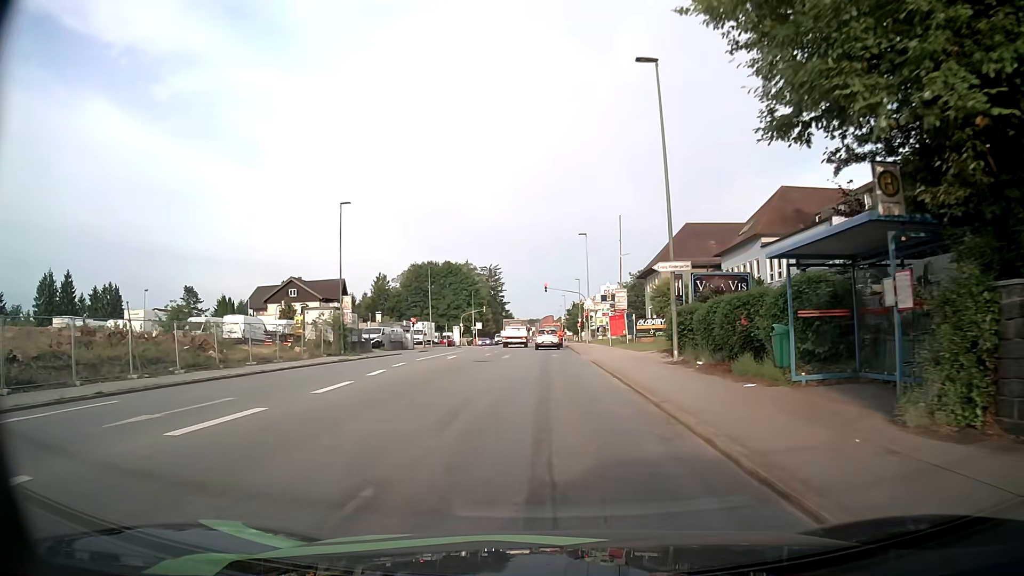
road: tertiary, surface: asphalt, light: Day
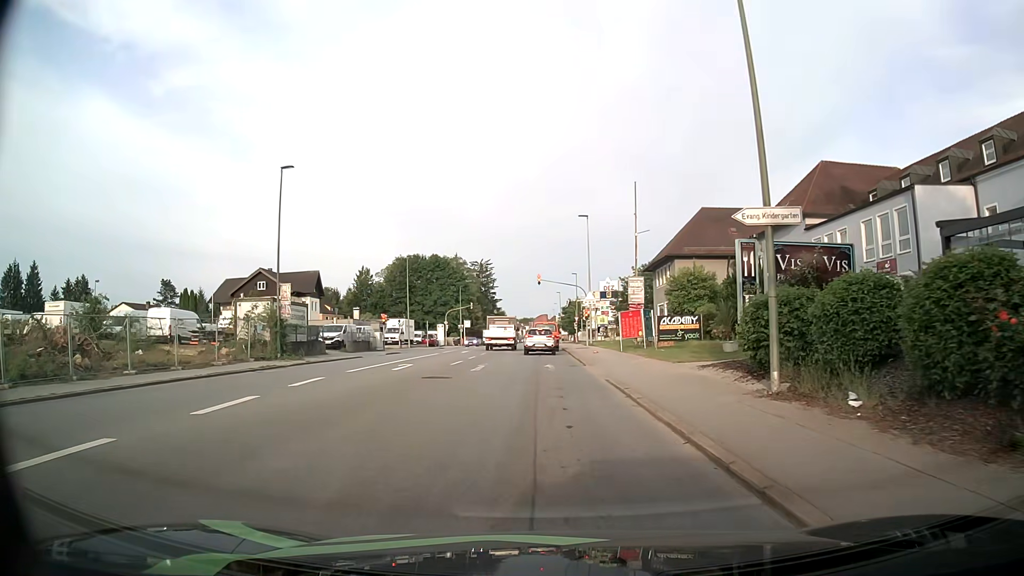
(0.0, +10.0) m; 0°
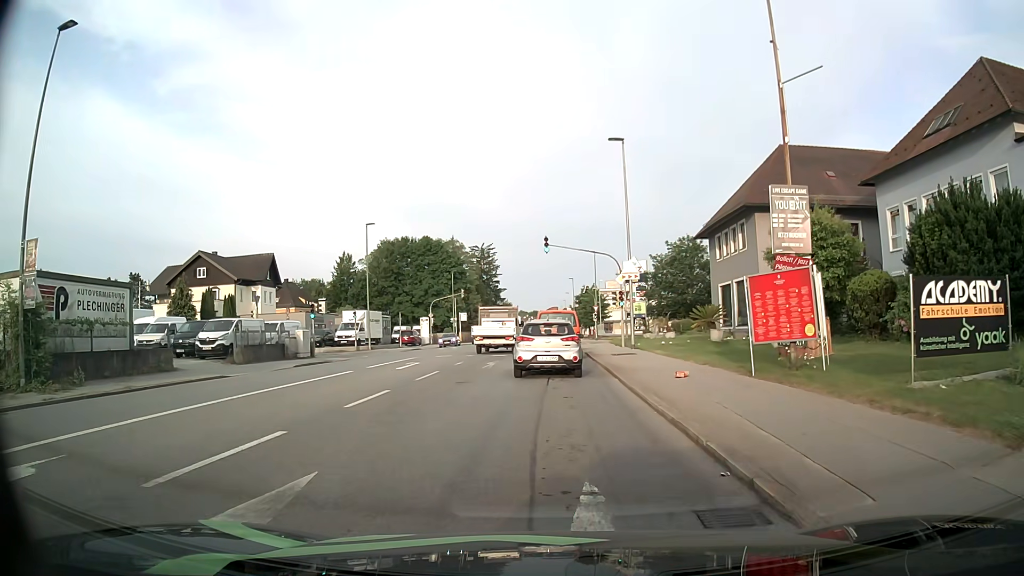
(0.0, +20.1) m; 0°
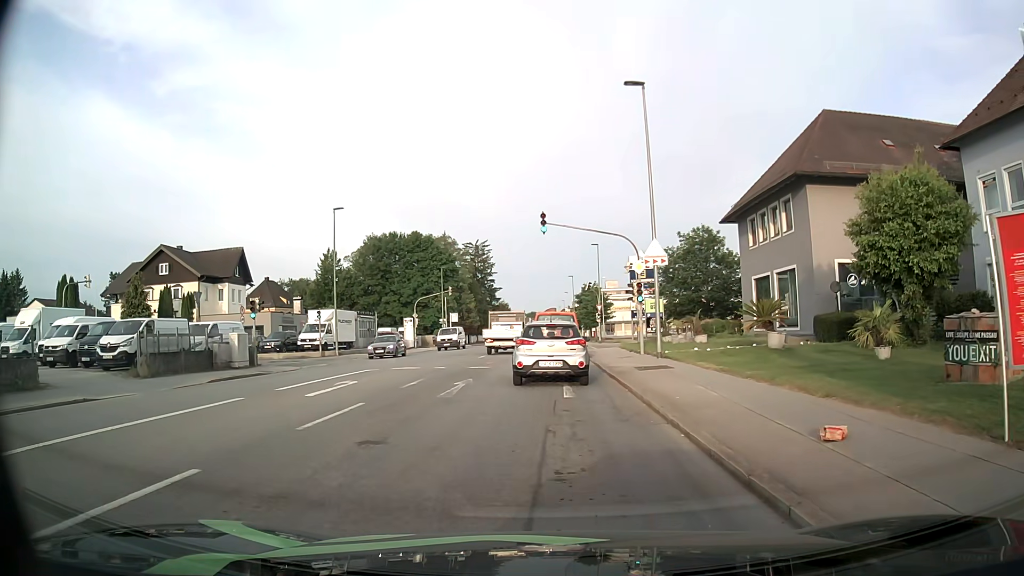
(0.0, +8.0) m; +1°
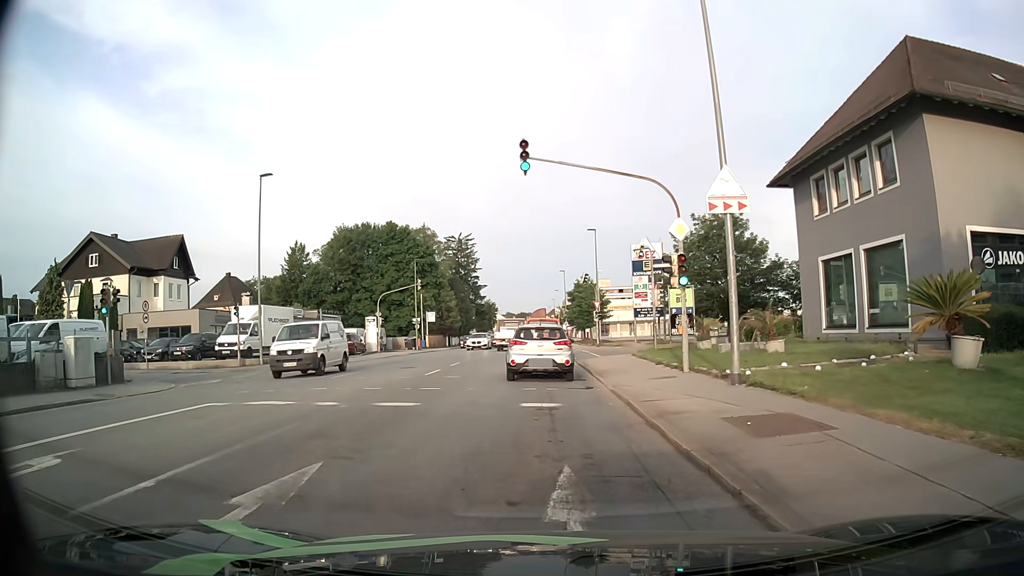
(0.0, +11.4) m; +1°
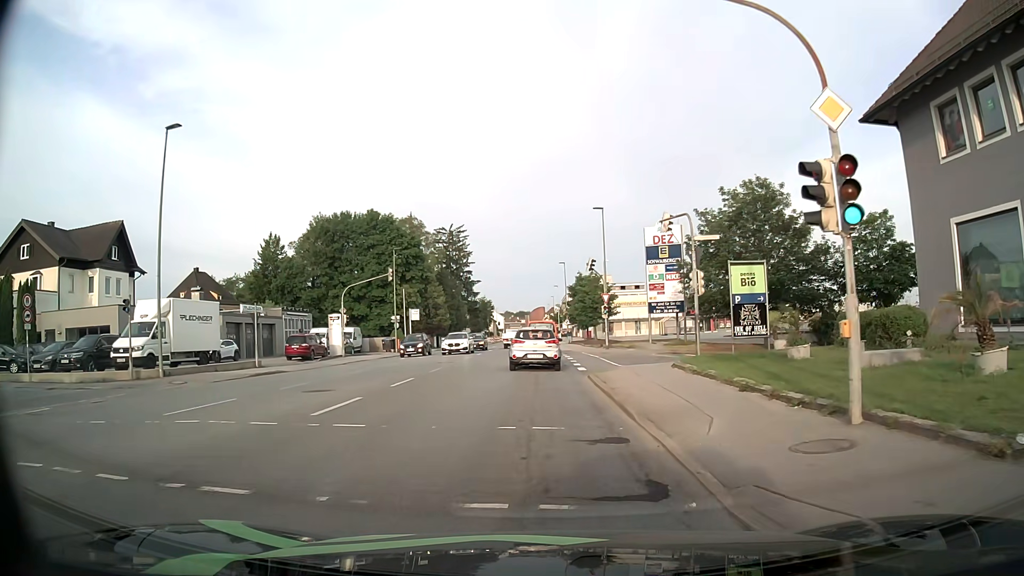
(-0.1, +10.2) m; 0°
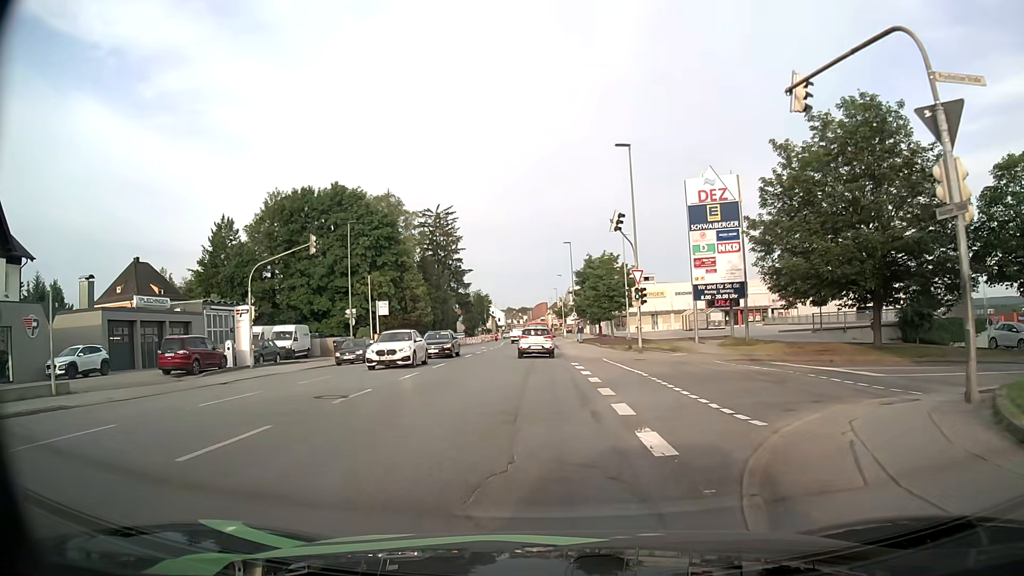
(-0.2, +16.5) m; -1°
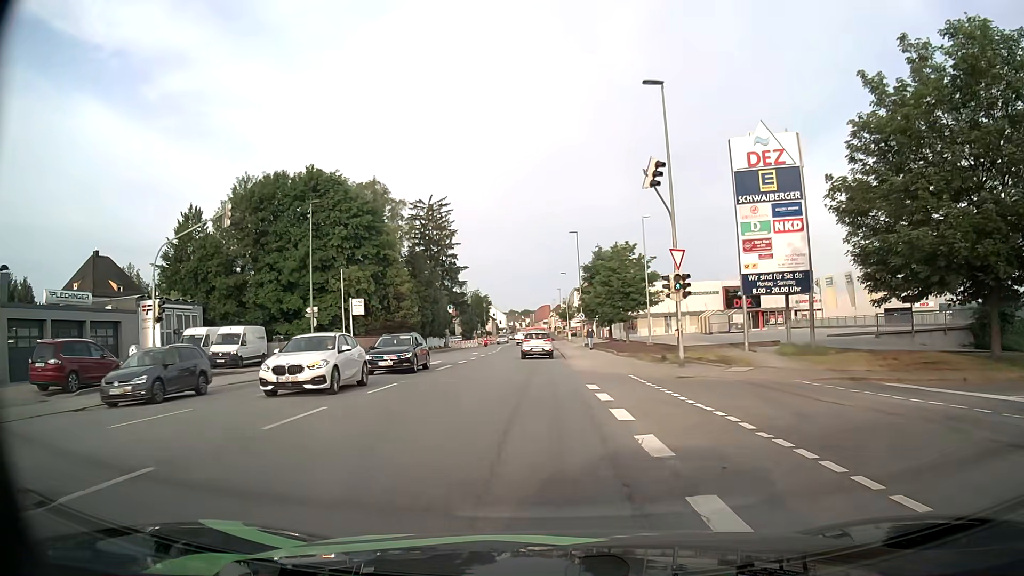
(-0.1, +9.5) m; 0°
(0, +10) (0, +20) (0, +30) (-1, +40) (-1, +50) (-1, +60) (-1, +70) (-2, +80) (-2, +90) (-2, +100) m
